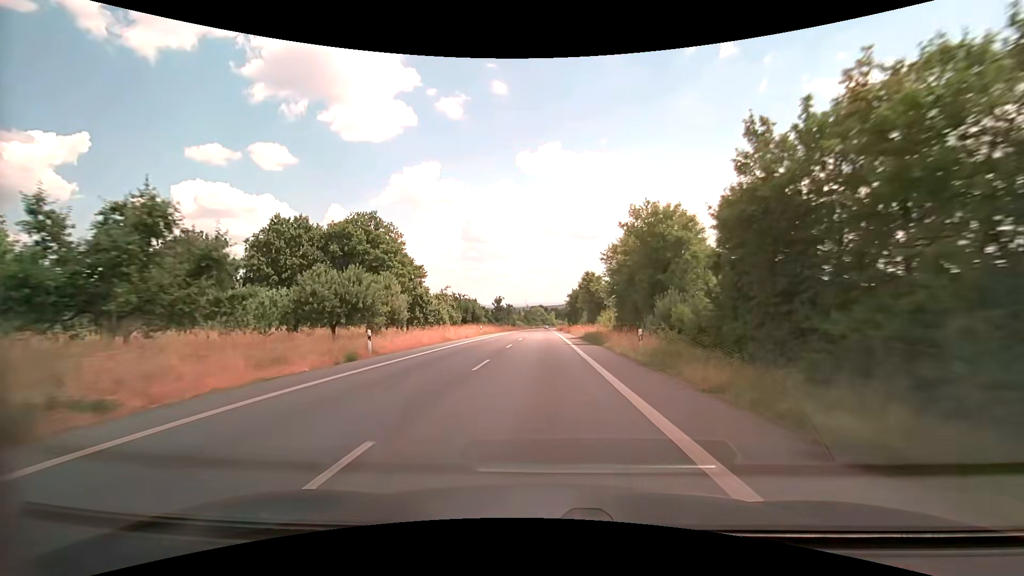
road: secondary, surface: asphalt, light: Day
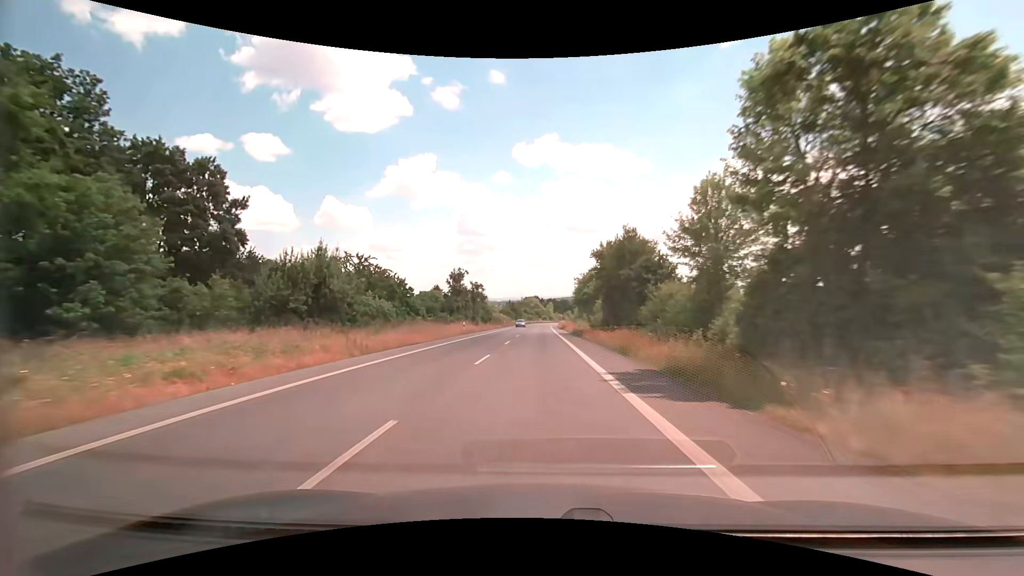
(0.0, +59.0) m; 0°
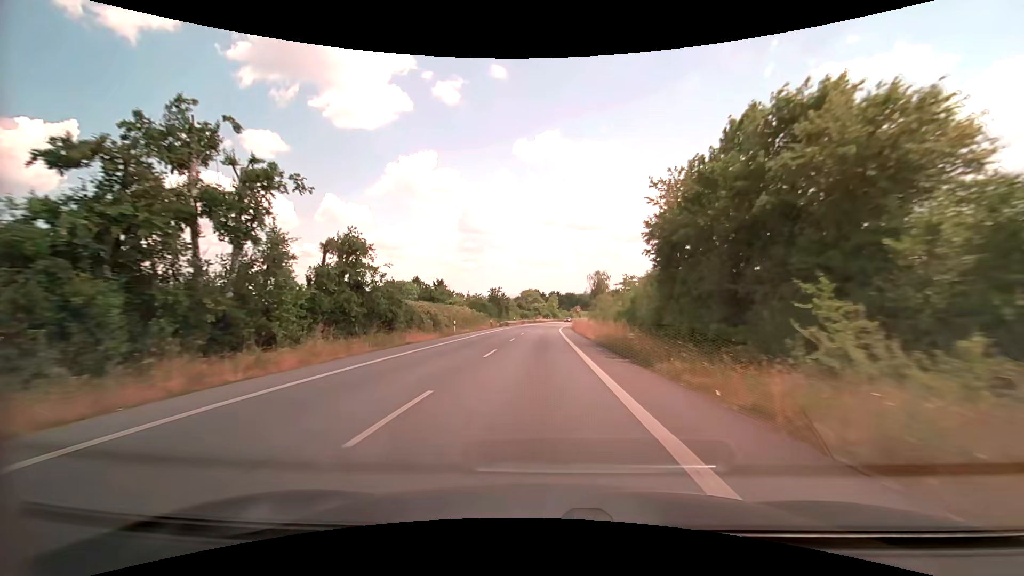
(+0.1, +57.2) m; 0°
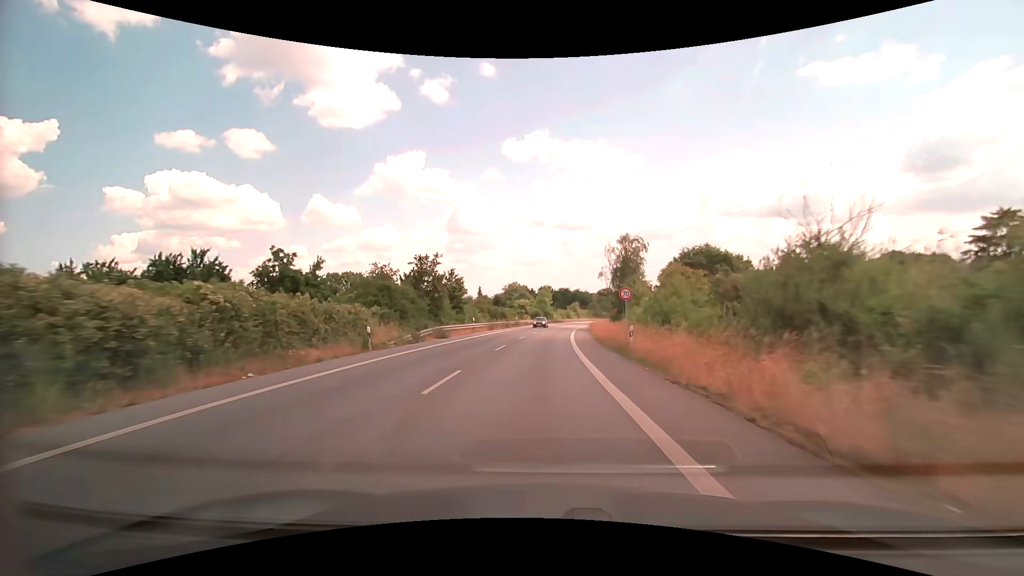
(+0.3, +44.3) m; +1°
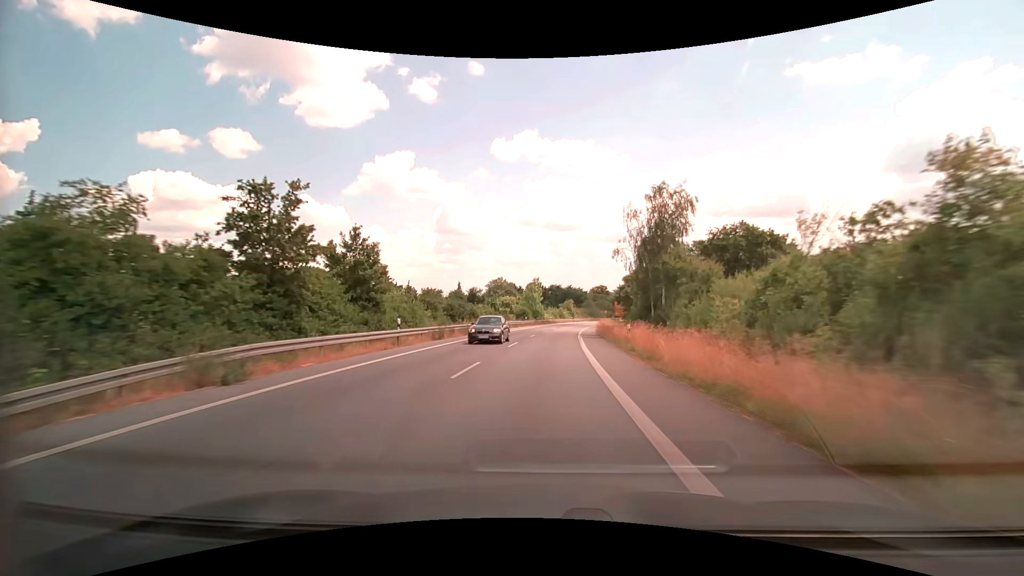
(+0.3, +21.7) m; +1°
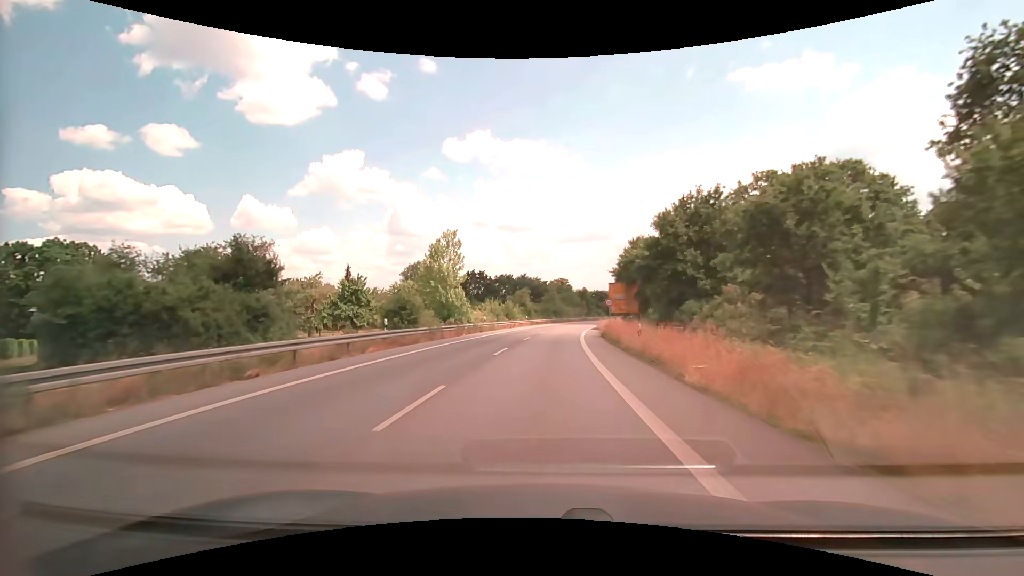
(+2.4, +52.9) m; +5°
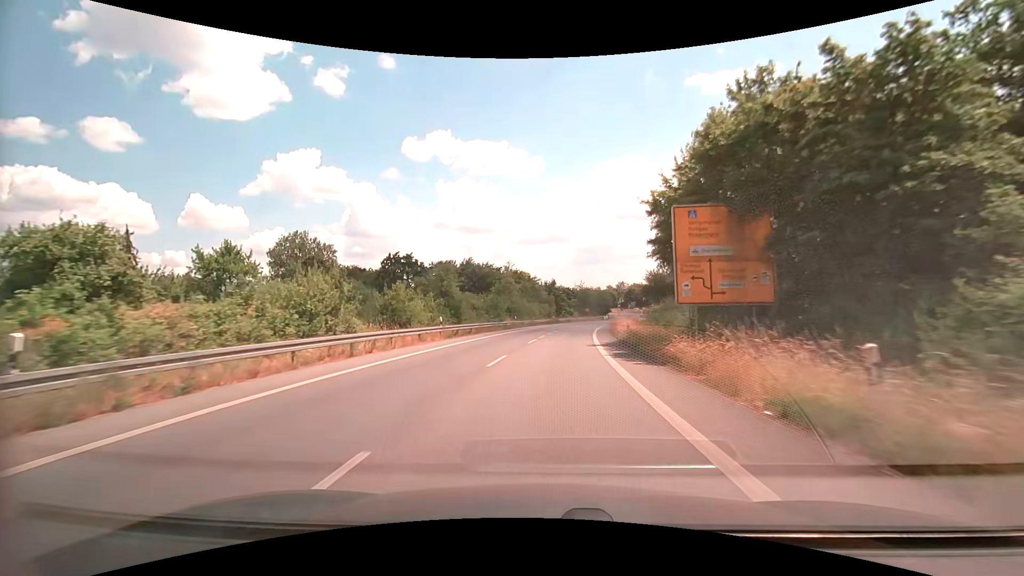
(+1.4, +40.0) m; +4°
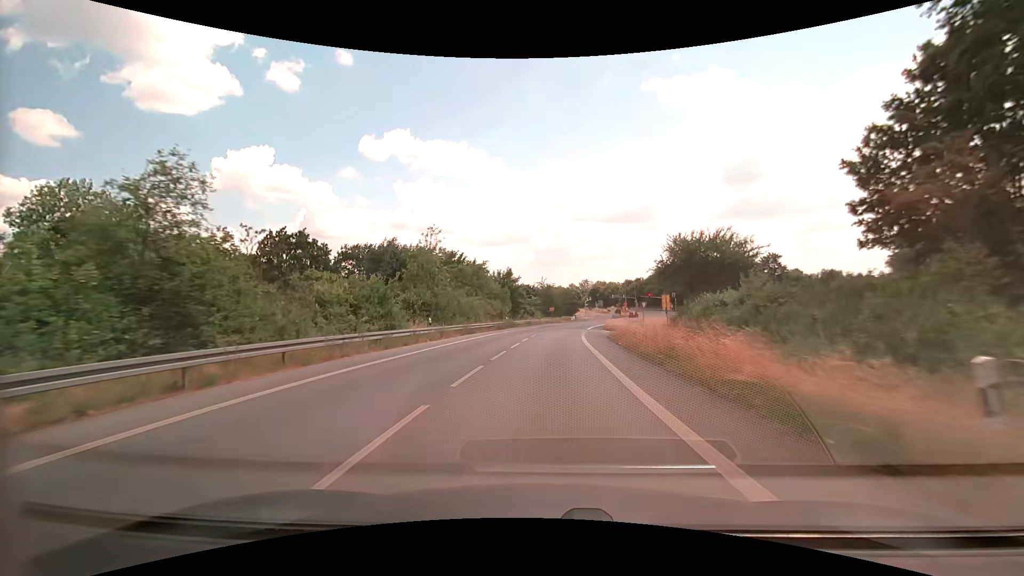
(+1.2, +27.4) m; +5°
(0, +10) (0, +20) (+1, +30) (+2, +40) (+2, +50) (+3, +60) (+5, +70) (+6, +80) (+8, +90) (+10, +99) m
